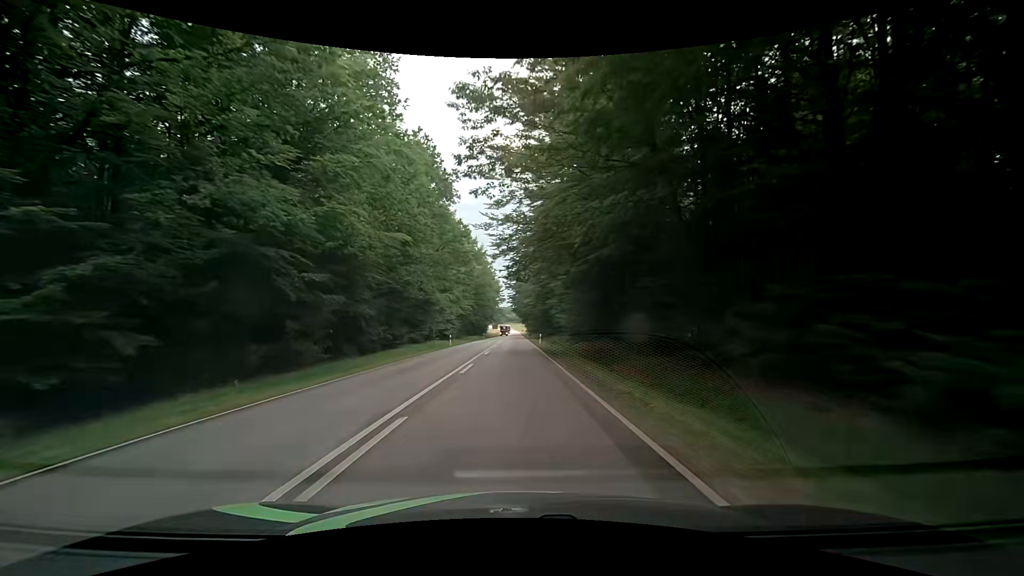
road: secondary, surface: asphalt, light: Day
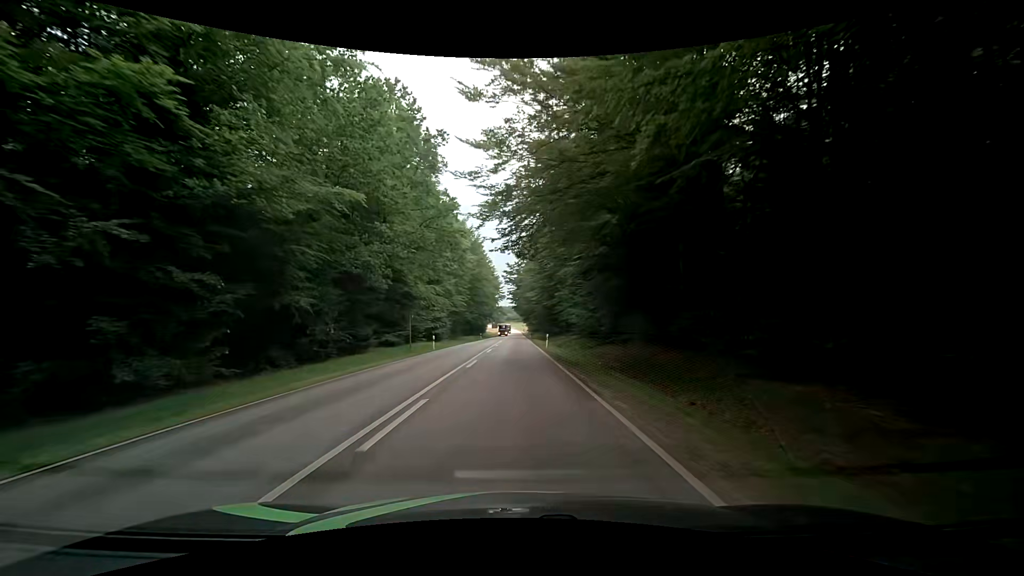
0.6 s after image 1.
(-0.1, +10.1) m; -1°
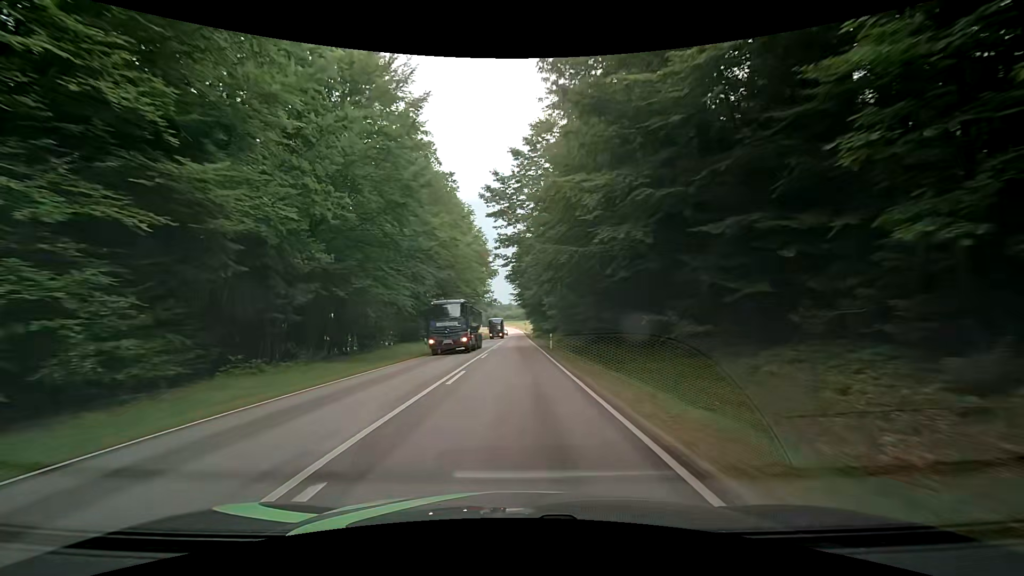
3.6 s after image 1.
(+0.8, +53.3) m; +1°
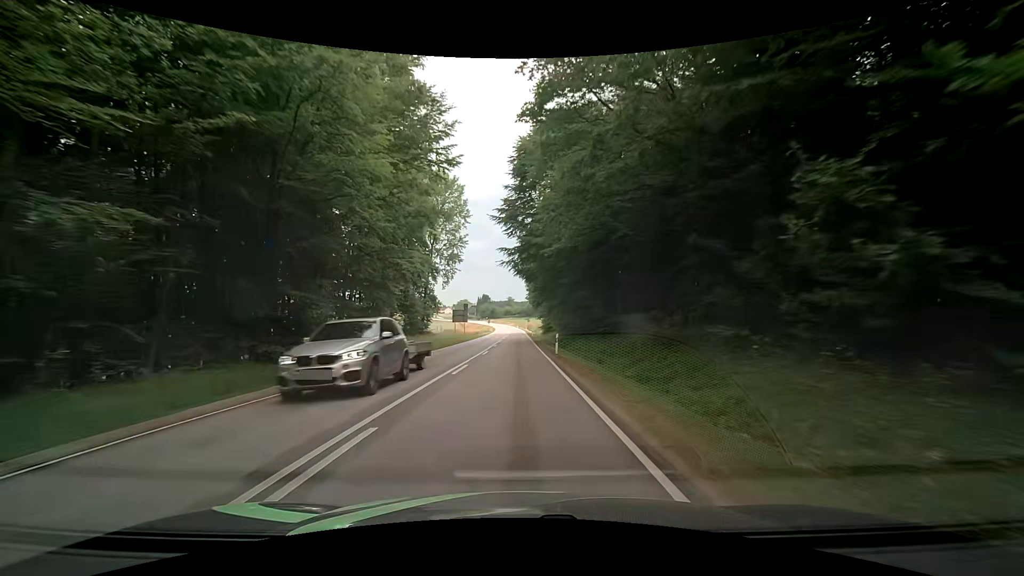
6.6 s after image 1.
(+0.1, +57.7) m; 0°
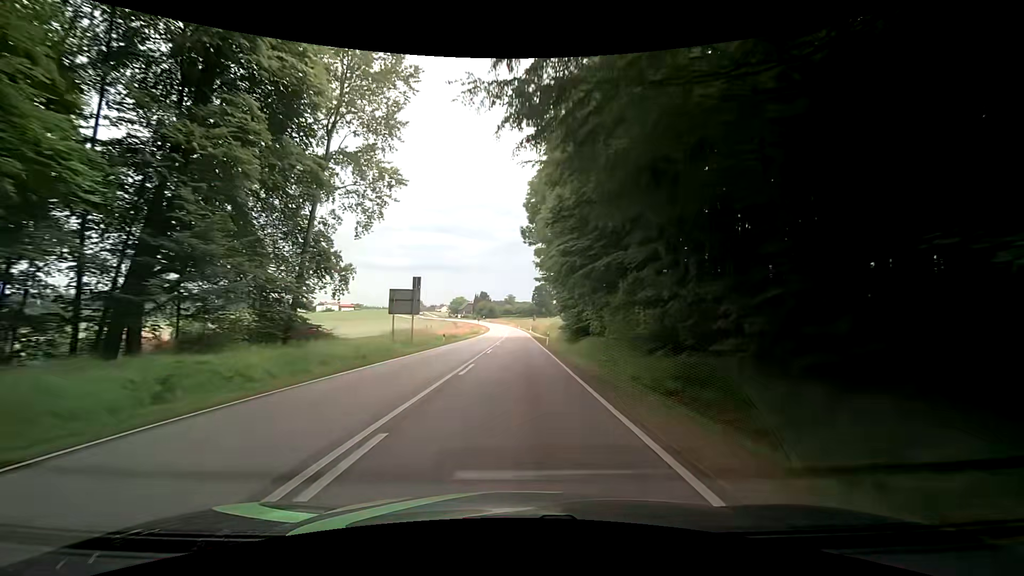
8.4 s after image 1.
(-0.3, +36.5) m; 0°
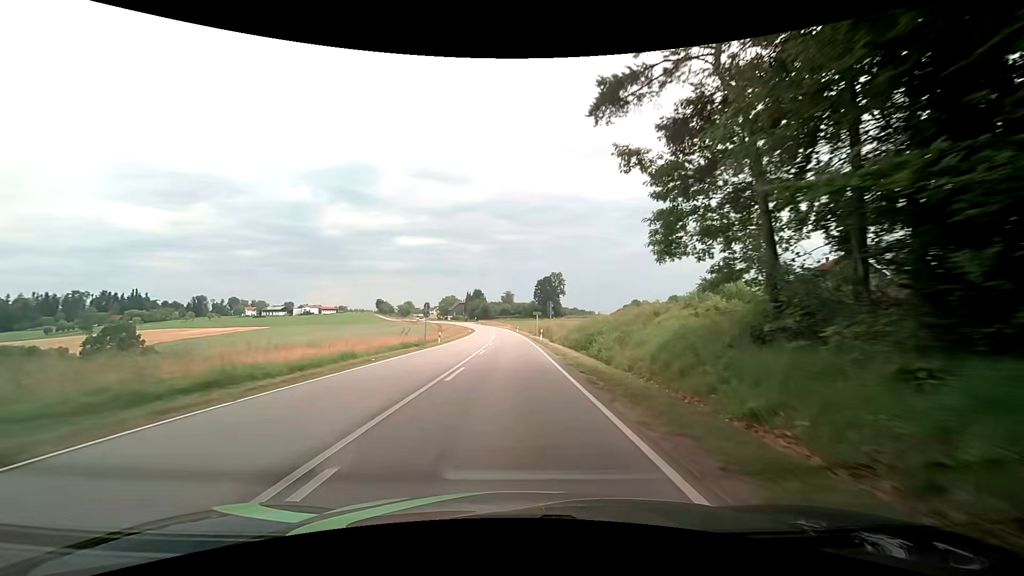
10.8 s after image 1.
(-0.1, +49.5) m; 0°
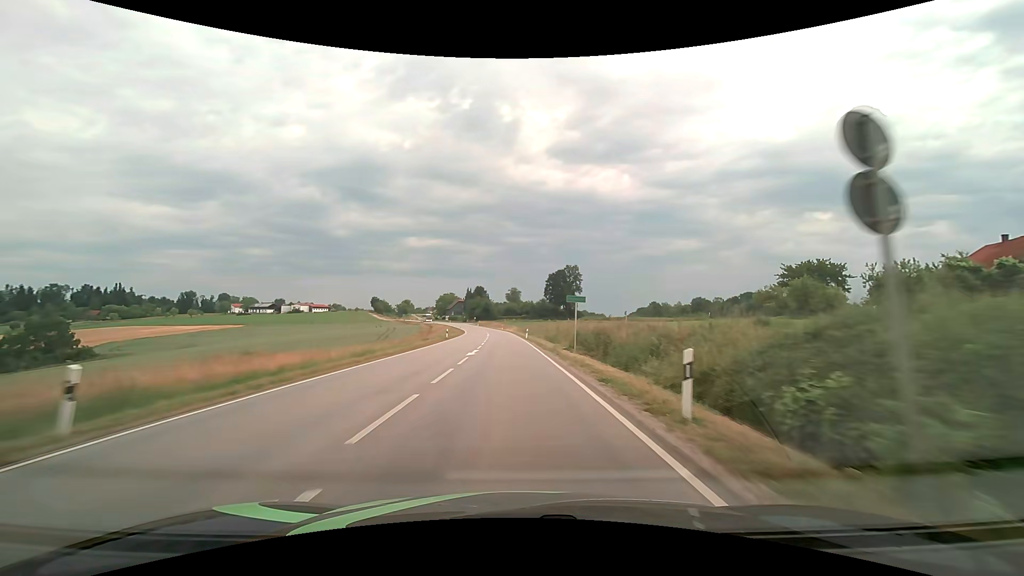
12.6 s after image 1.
(-0.4, +36.7) m; -1°
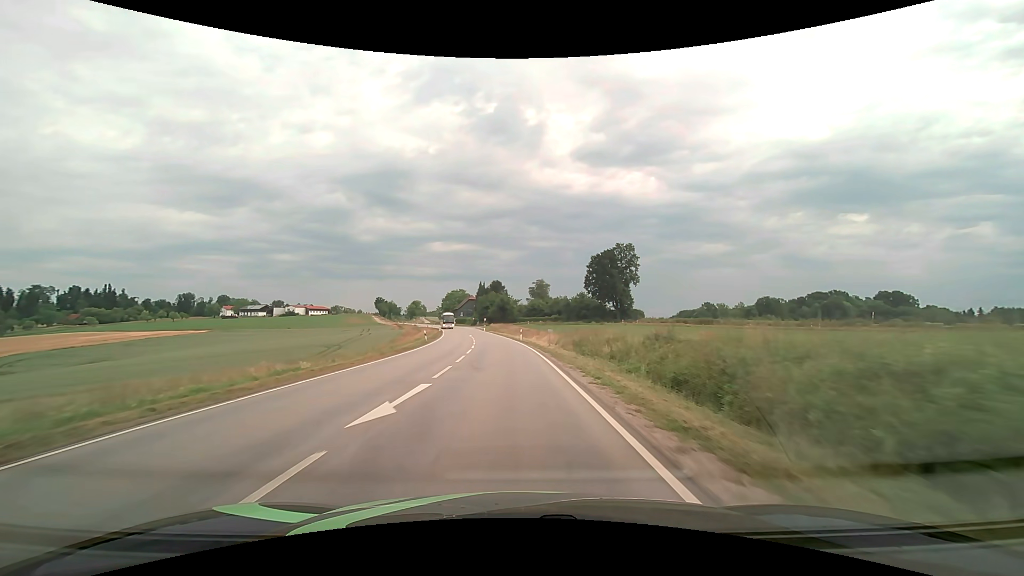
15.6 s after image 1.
(-1.0, +58.4) m; -2°
(0, +10) (0, +20) (-1, +30) (-1, +40) (-2, +50) (-3, +60) (-4, +70) (-6, +80) (-7, +90) (-9, +99) m
